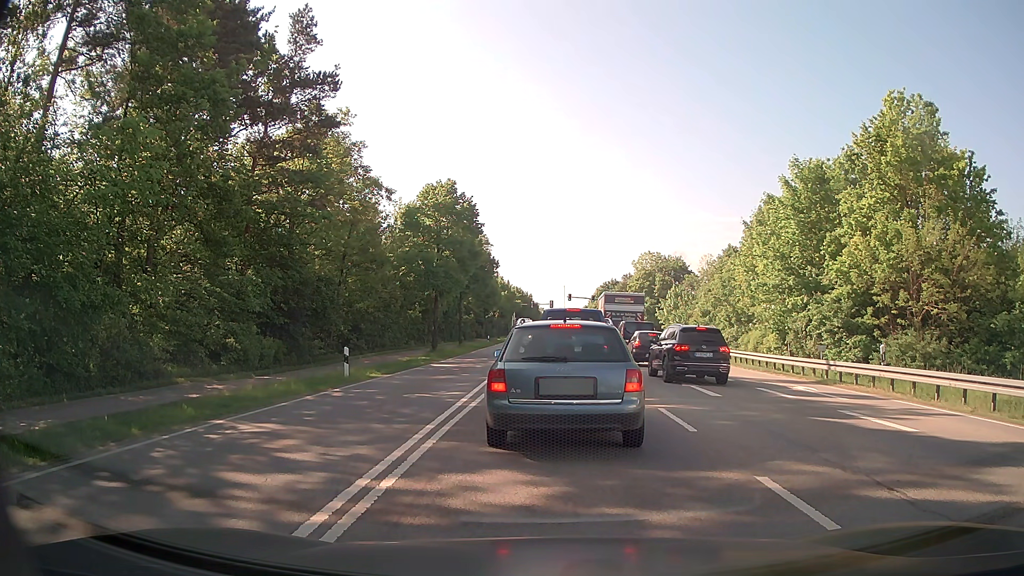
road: secondary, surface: asphalt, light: Day
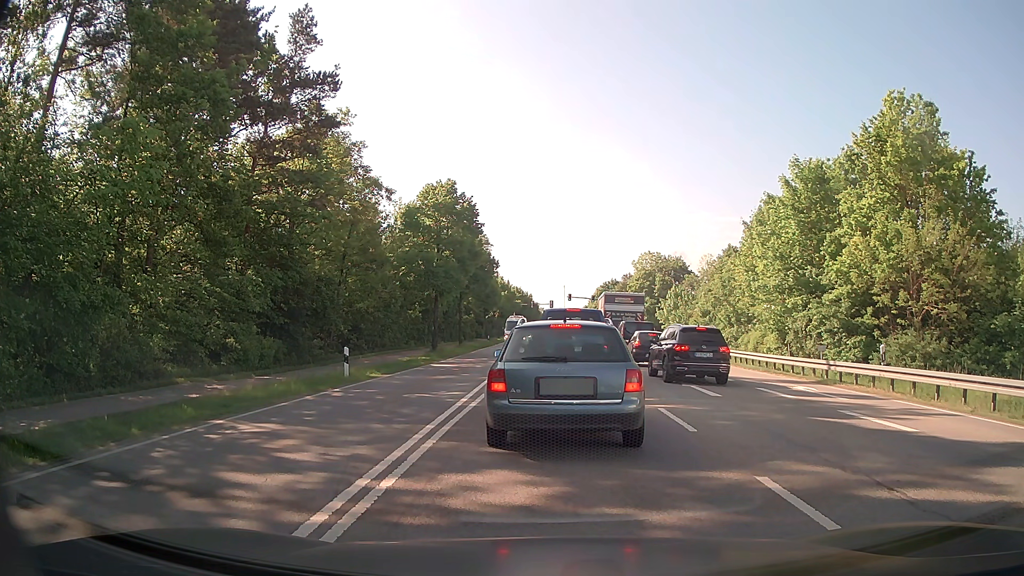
(0.0, 0.0) m; 0°
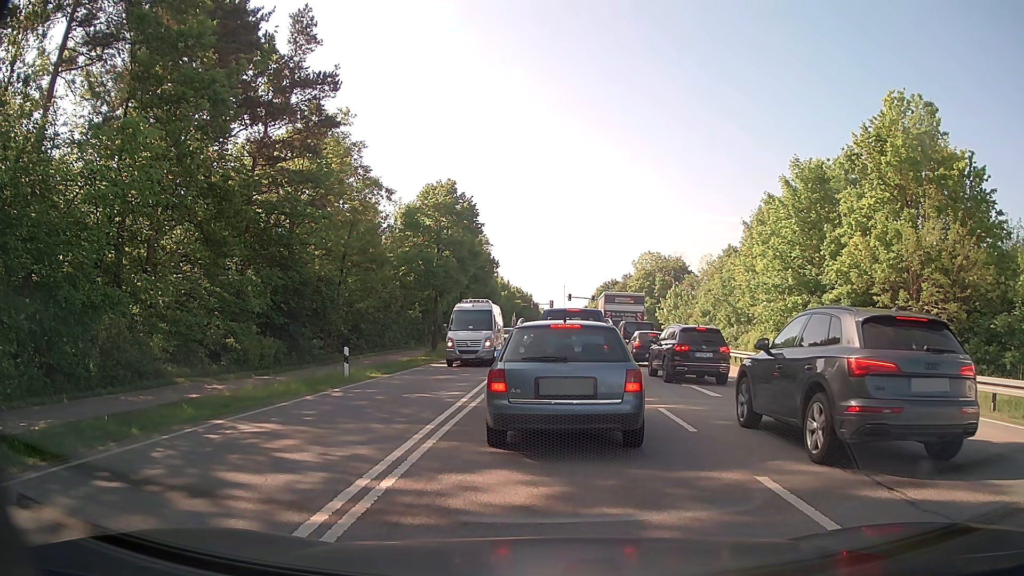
(0.0, 0.0) m; 0°
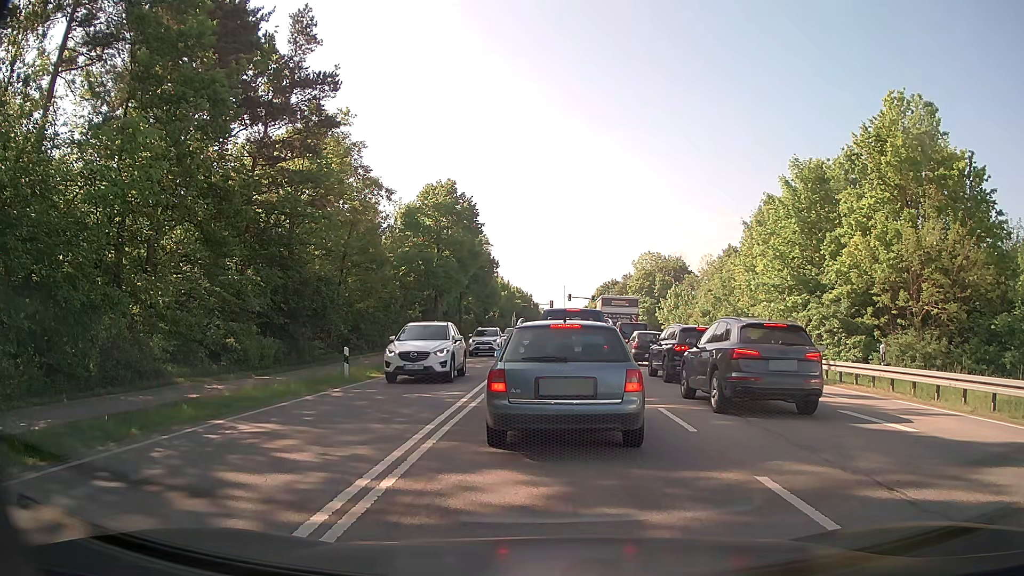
(0.0, 0.0) m; 0°
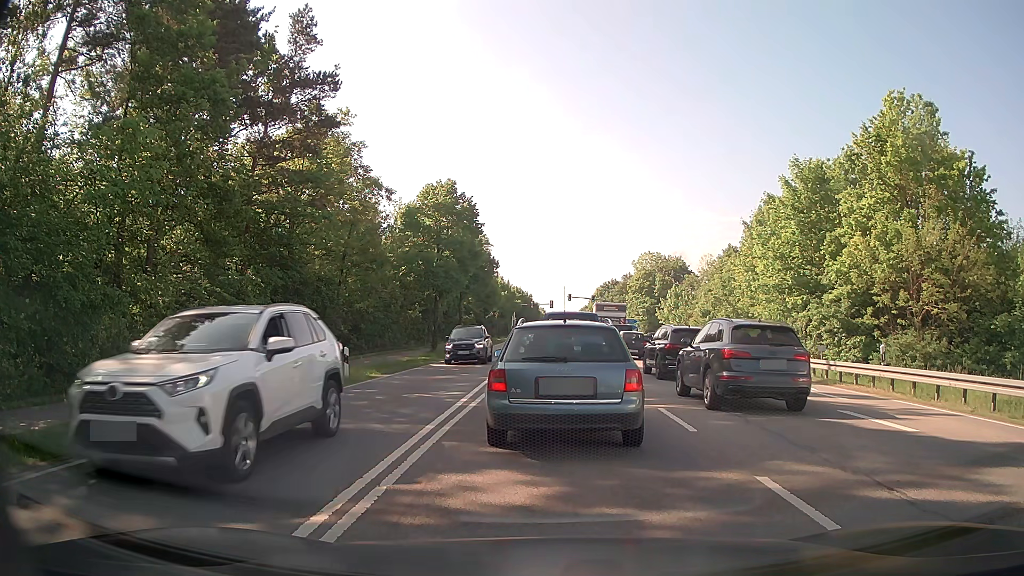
(0.0, 0.0) m; 0°
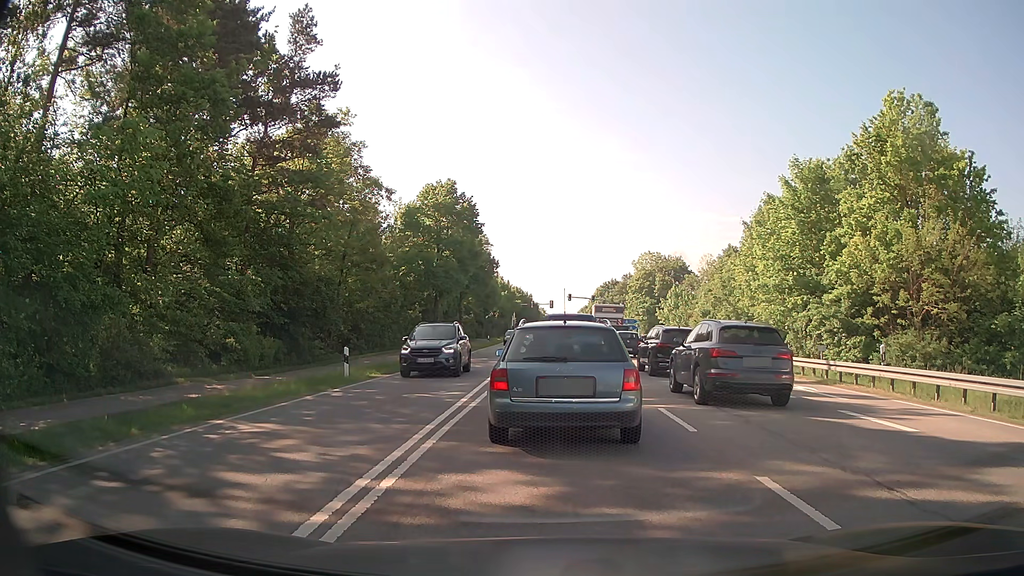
(0.0, 0.0) m; 0°
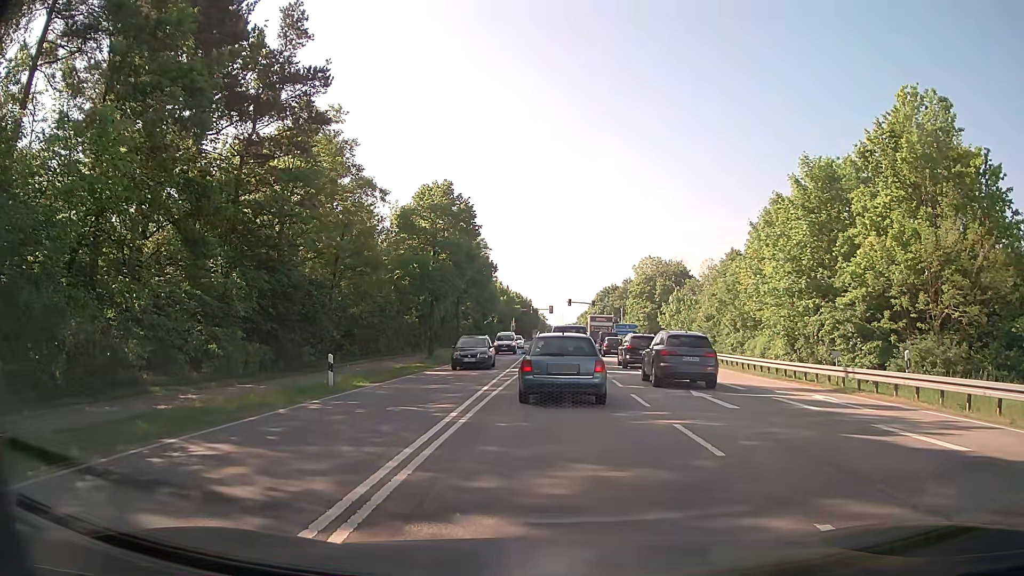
(0.0, +1.6) m; -2°
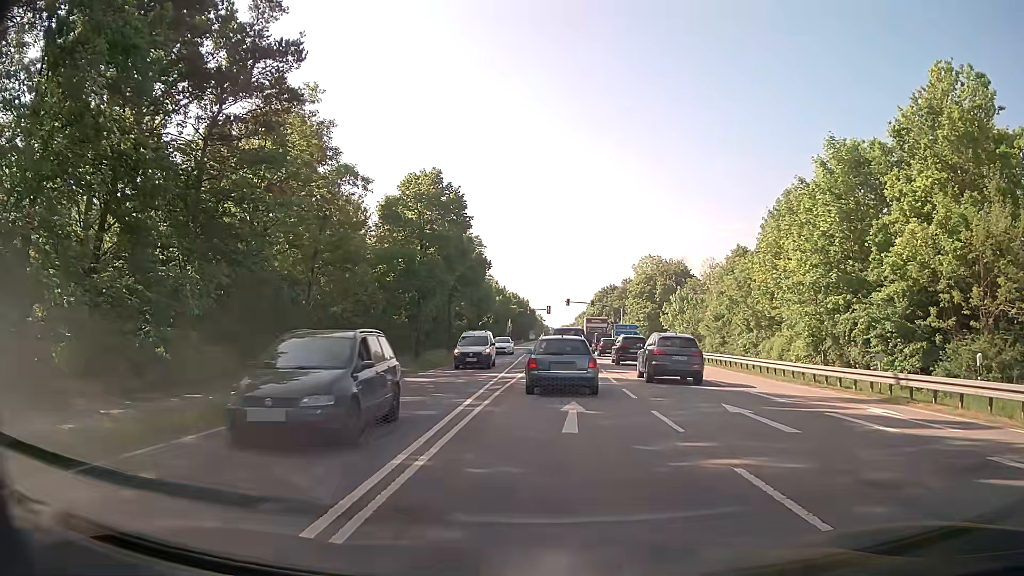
(0.0, +3.8) m; 0°
(0, +10) (0, +20) (+1, +30) (+1, +40) (+1, +50) (+2, +60) (+2, +70) (+2, +80) (+3, +90) (+3, +100) m
